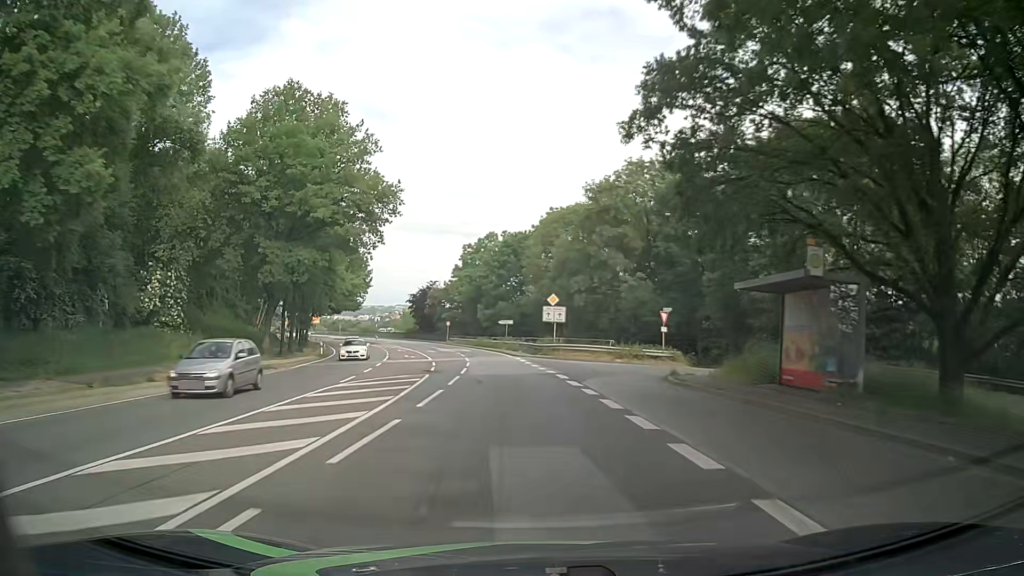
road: primary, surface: asphalt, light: Day
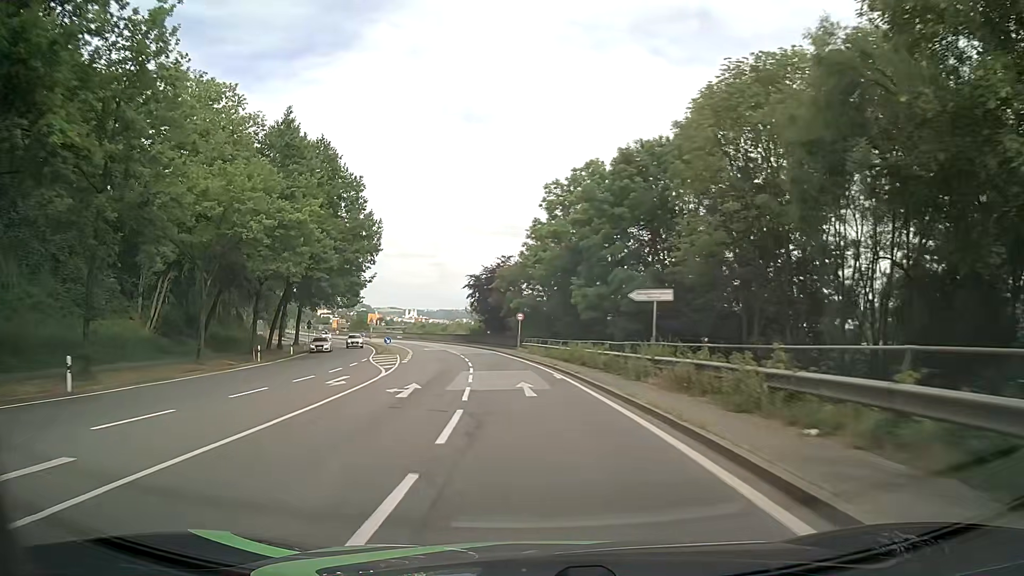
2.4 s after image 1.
(-3.0, +43.4) m; -9°
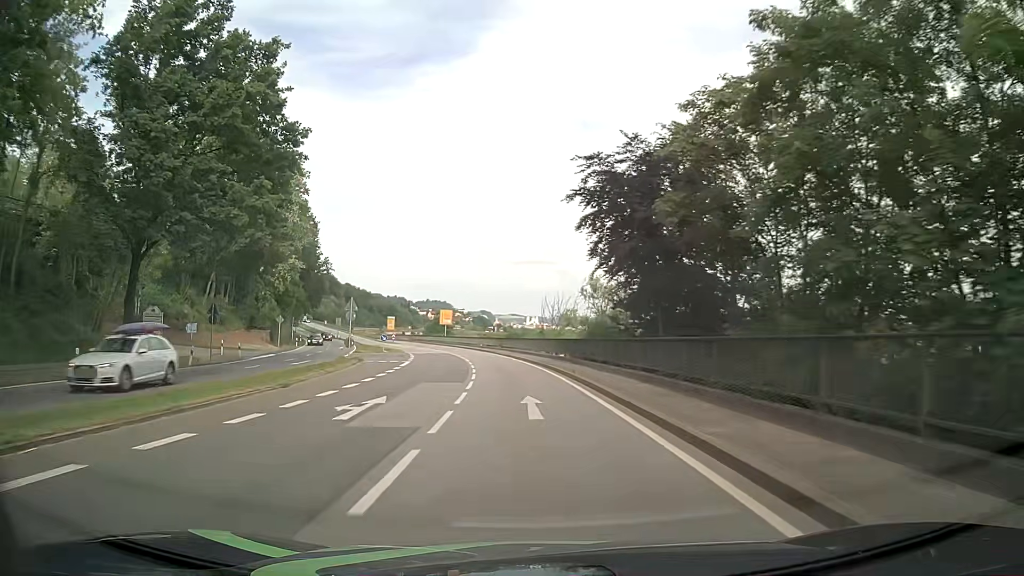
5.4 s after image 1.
(-4.3, +54.0) m; -10°
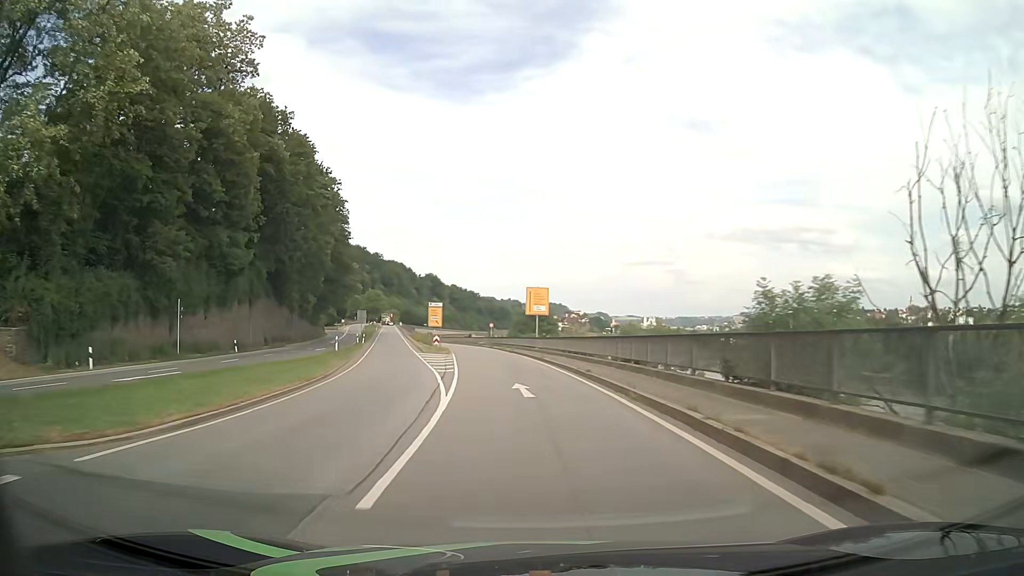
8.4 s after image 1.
(-4.8, +53.7) m; -10°
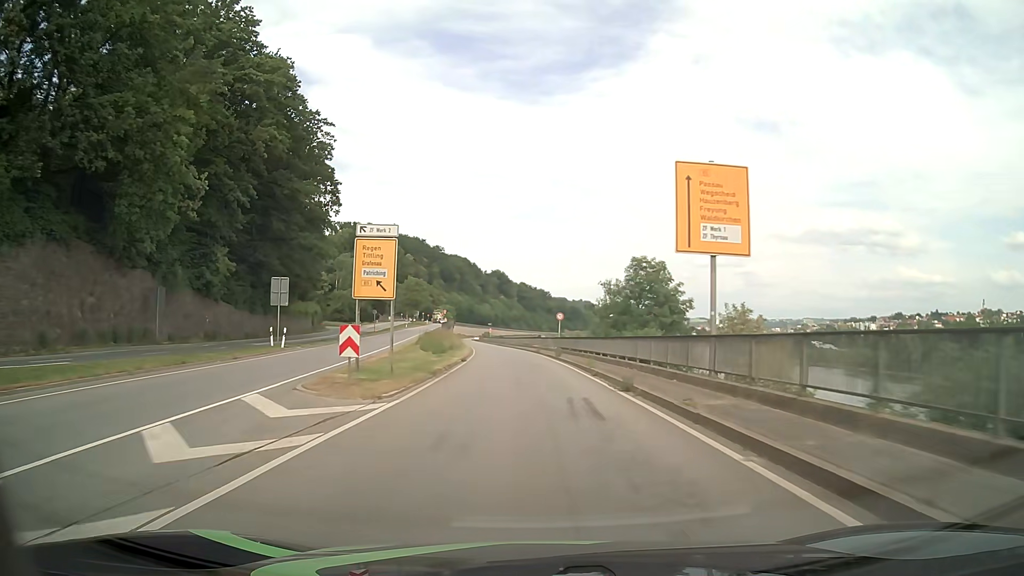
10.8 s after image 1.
(-2.5, +43.1) m; -6°
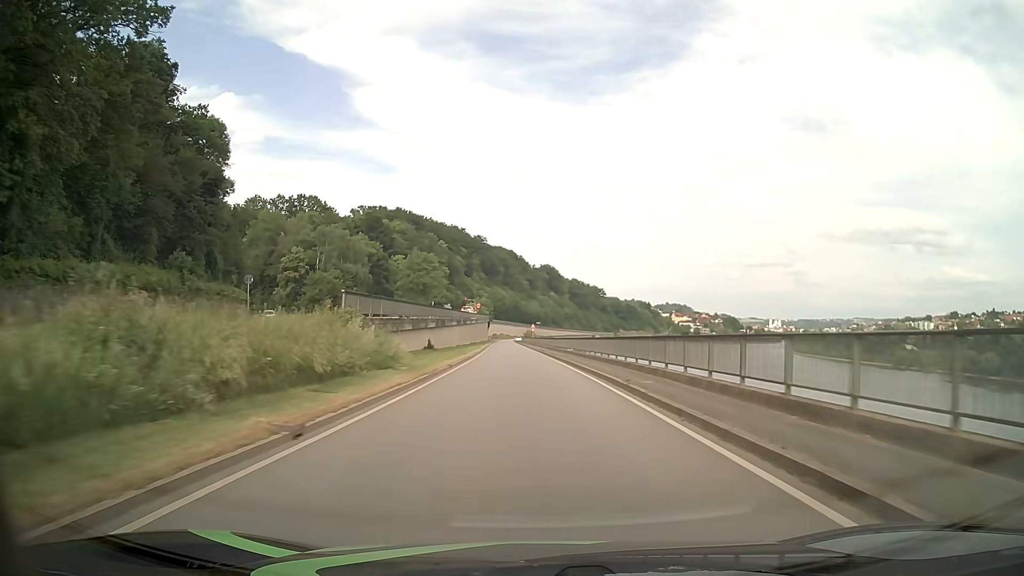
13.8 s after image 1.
(-2.1, +53.8) m; -4°
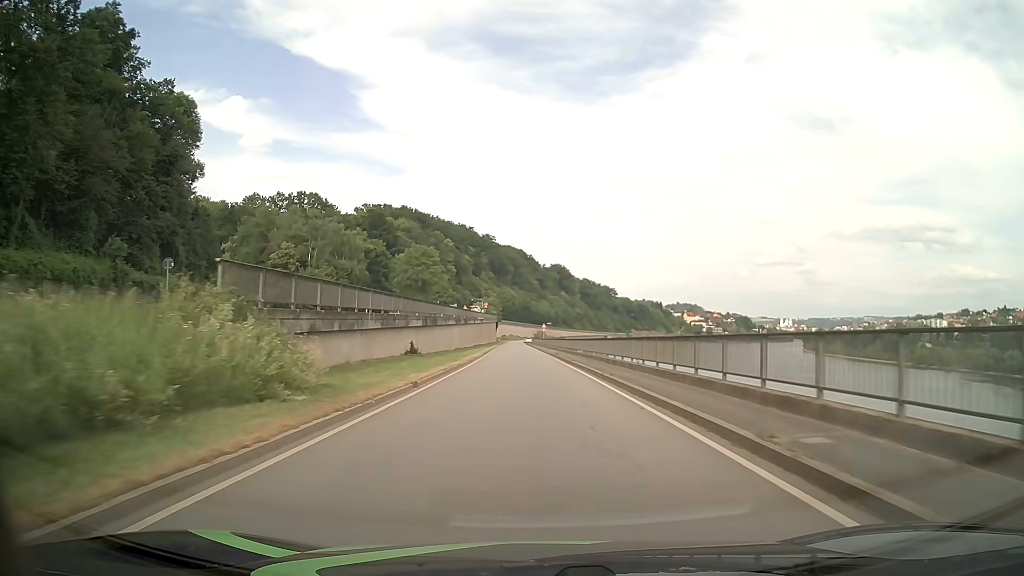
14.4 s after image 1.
(-0.1, +10.8) m; -1°
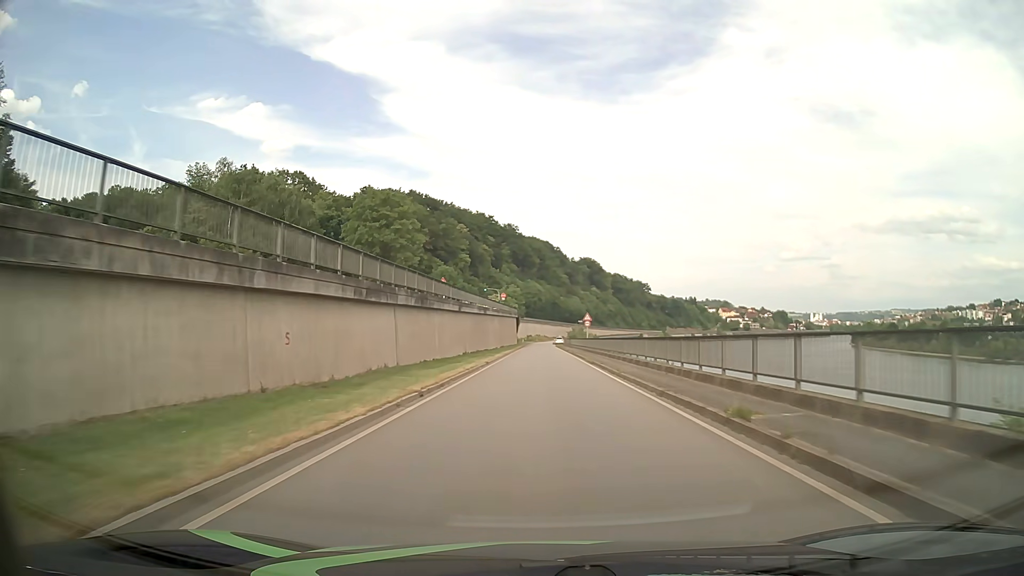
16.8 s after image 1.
(-1.0, +43.1) m; -2°
(0, +10) (0, +20) (0, +30) (0, +40) (0, +50) (0, +60) (0, +70) (0, +80) (0, +90) (0, +100) m
